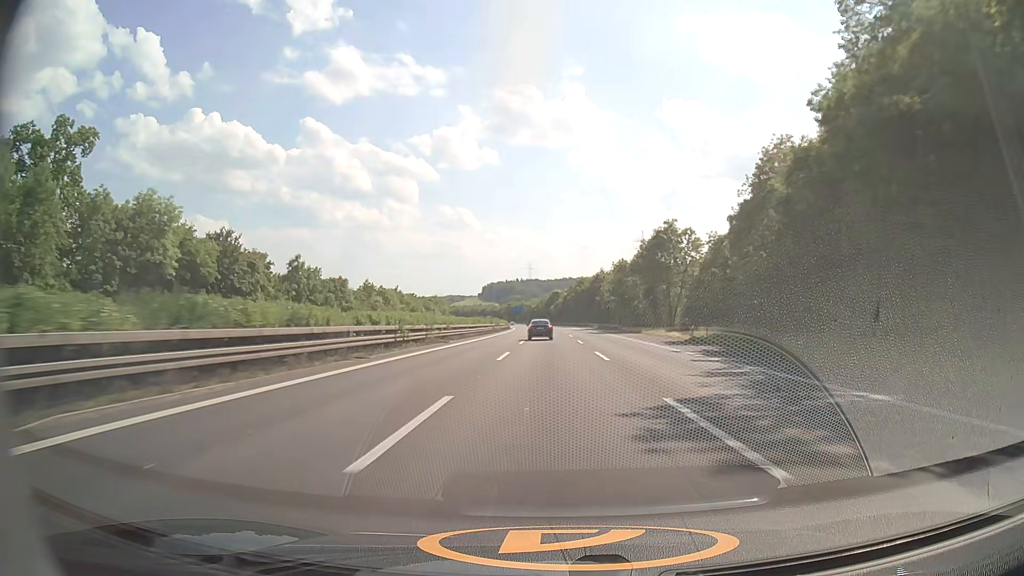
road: motorway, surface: asphalt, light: Day
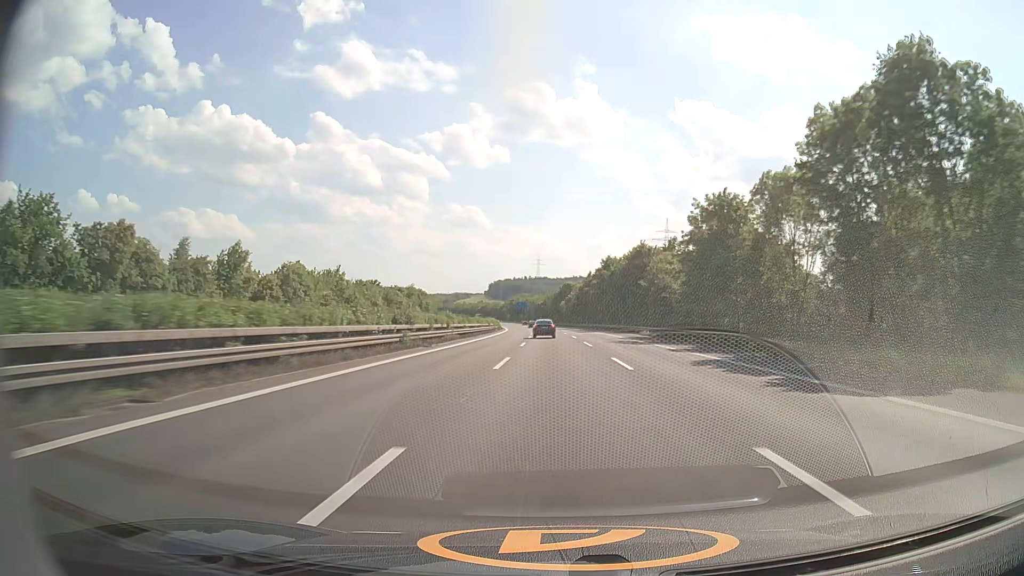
(-0.4, +57.8) m; -1°
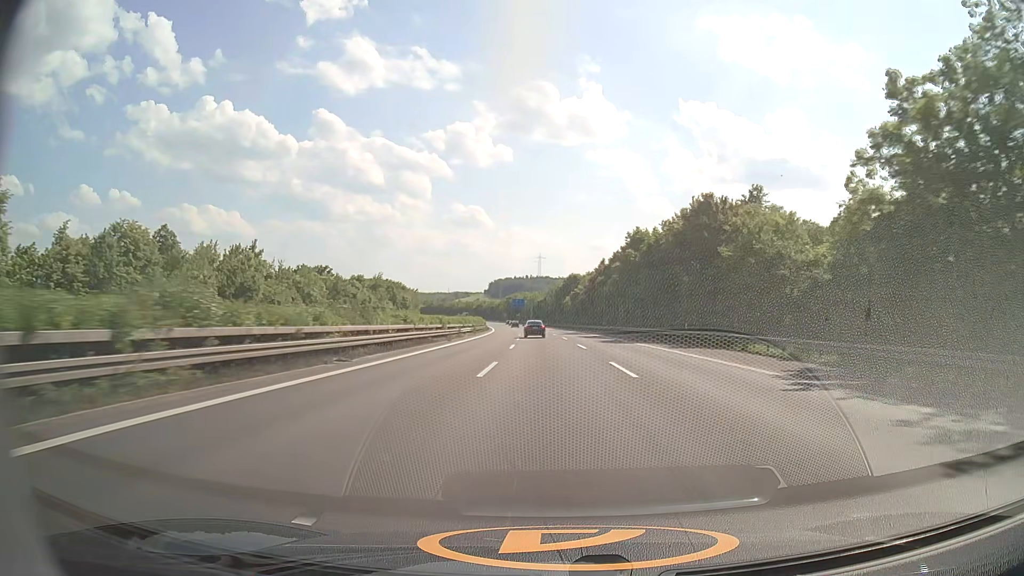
(-0.1, +38.5) m; 0°
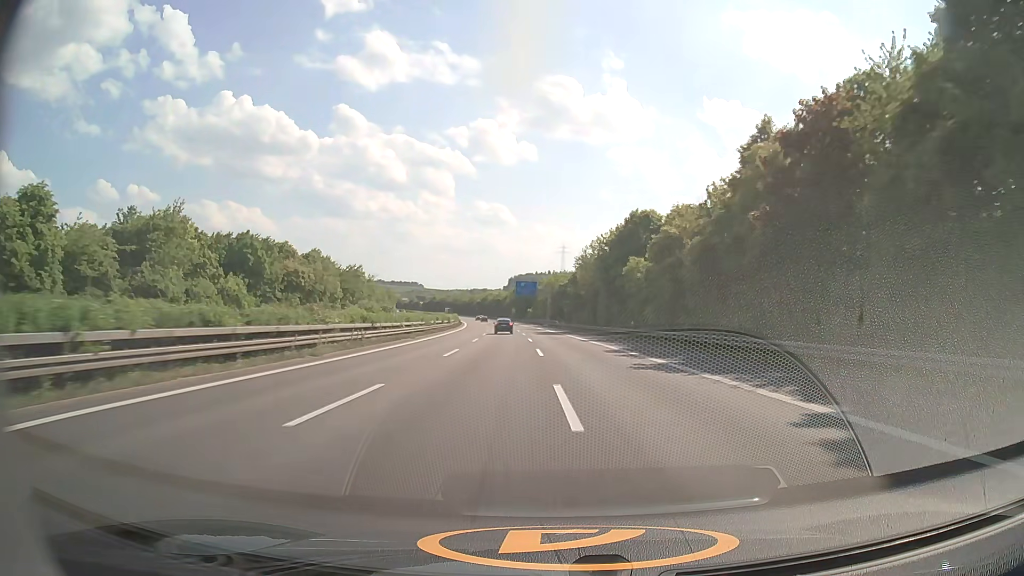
(-1.4, +97.1) m; -2°
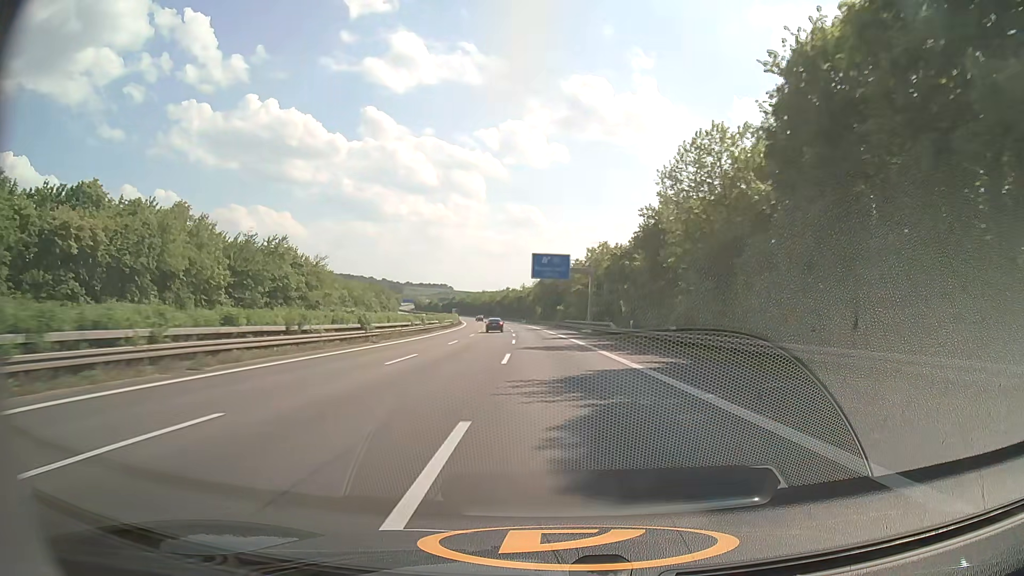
(-1.2, +58.3) m; -3°
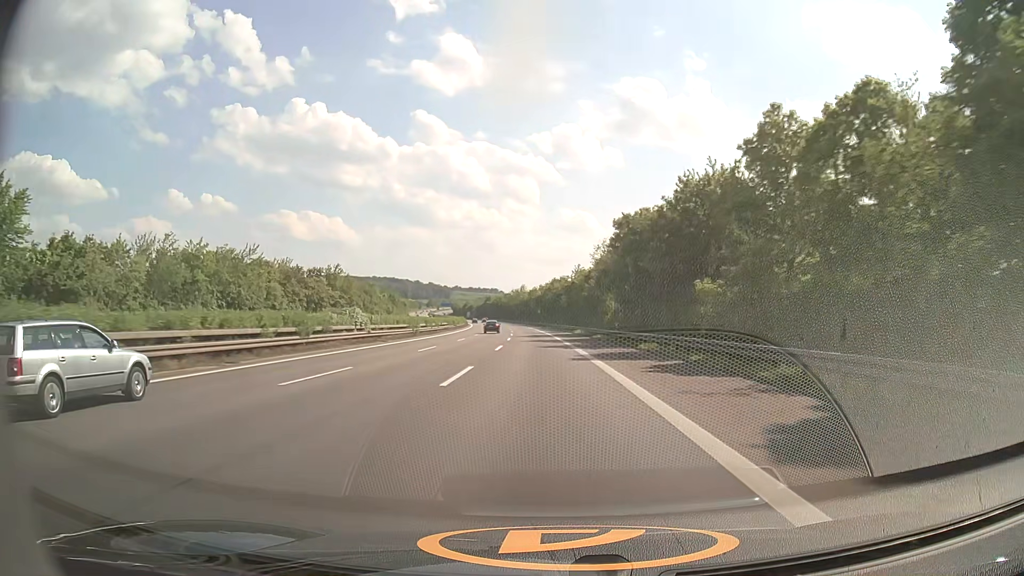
(-3.9, +96.6) m; -5°
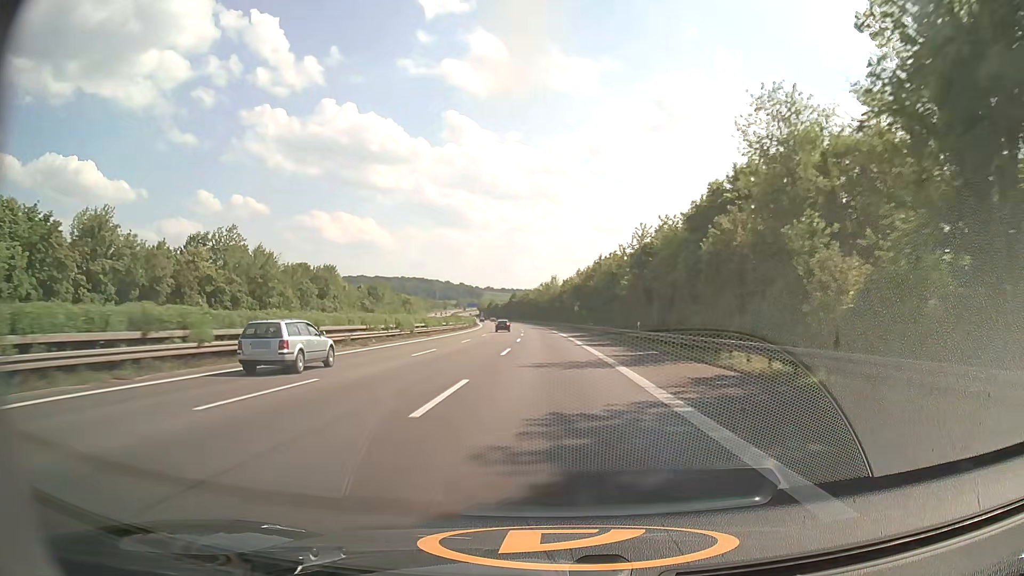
(-1.7, +58.2) m; -3°
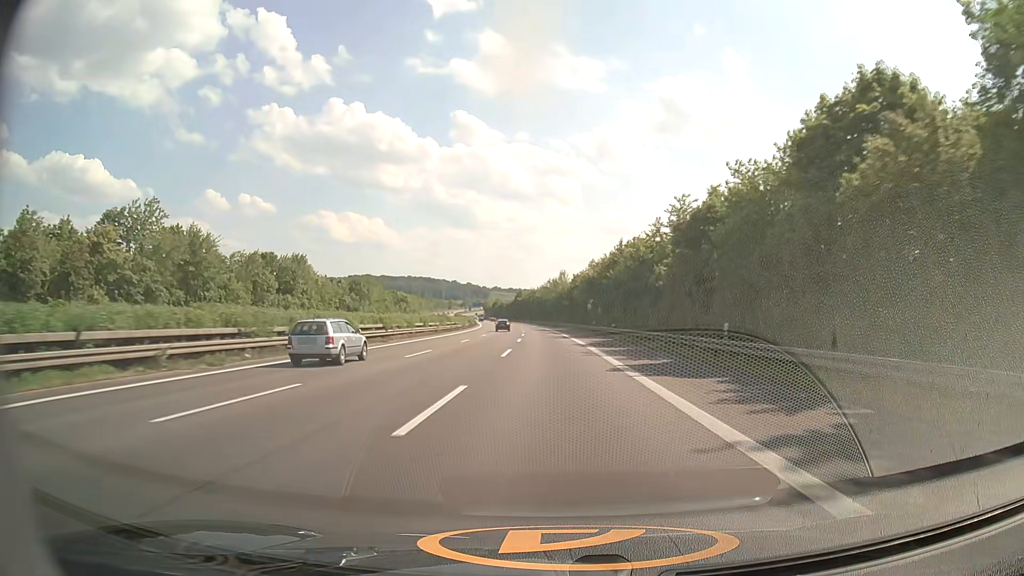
(-0.1, +19.5) m; -1°
(0, +10) (0, +20) (0, +30) (-1, +40) (-1, +50) (-1, +60) (-2, +70) (-2, +80) (-2, +90) (-3, +100) m
